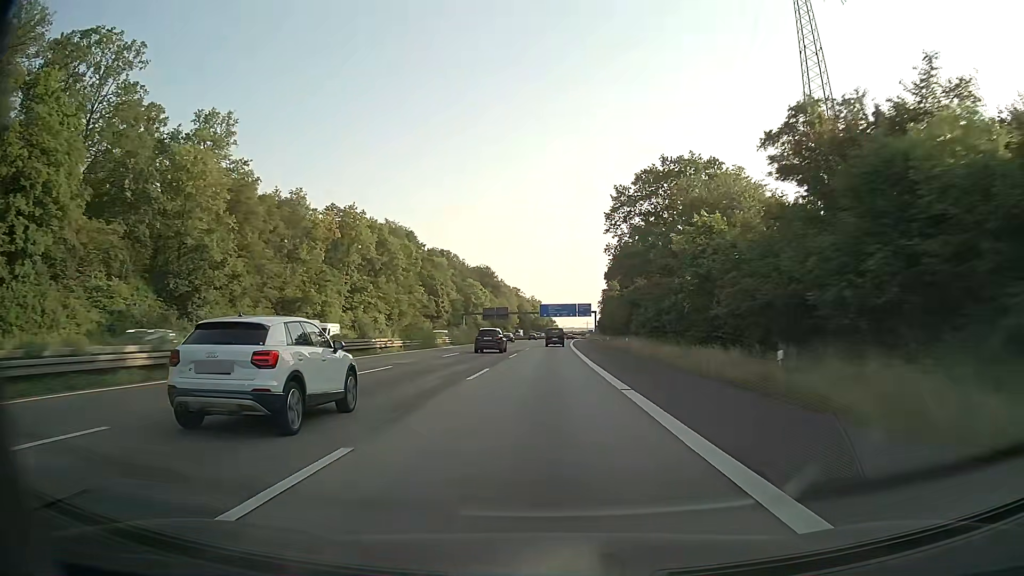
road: motorway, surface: asphalt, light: Day
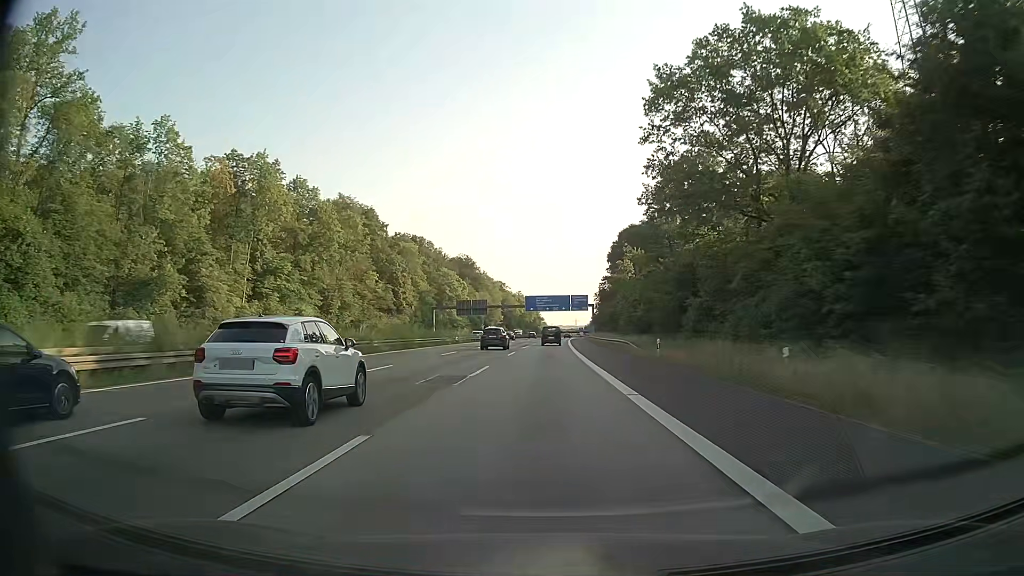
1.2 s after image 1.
(+0.3, +34.7) m; +1°
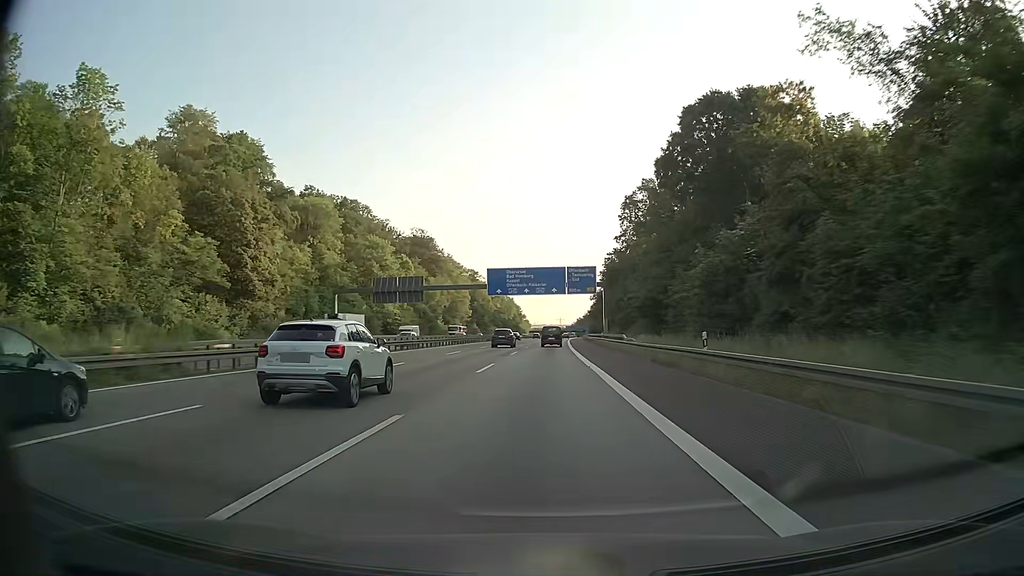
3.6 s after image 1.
(+1.1, +68.3) m; +1°
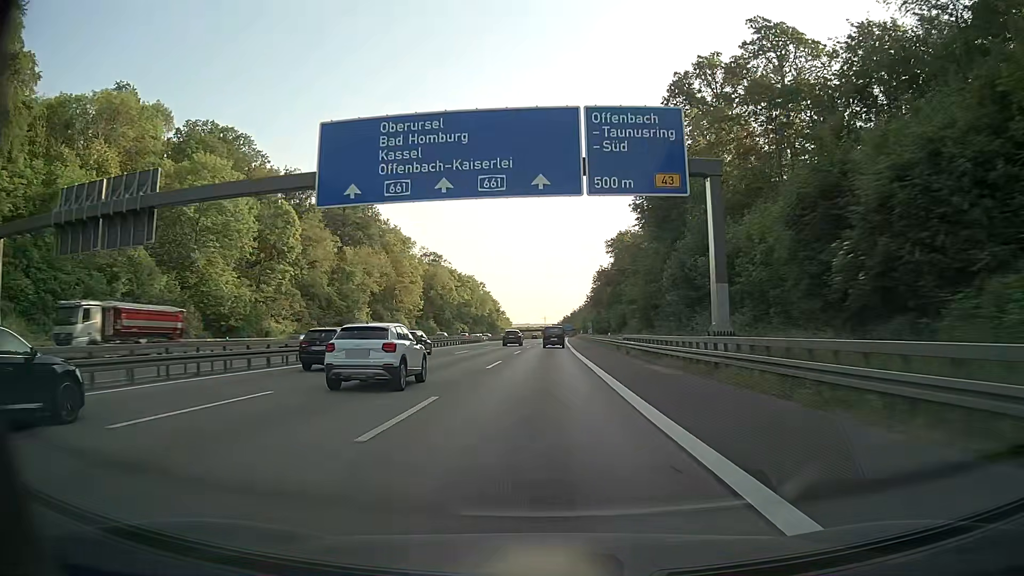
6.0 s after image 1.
(+1.1, +66.9) m; +1°
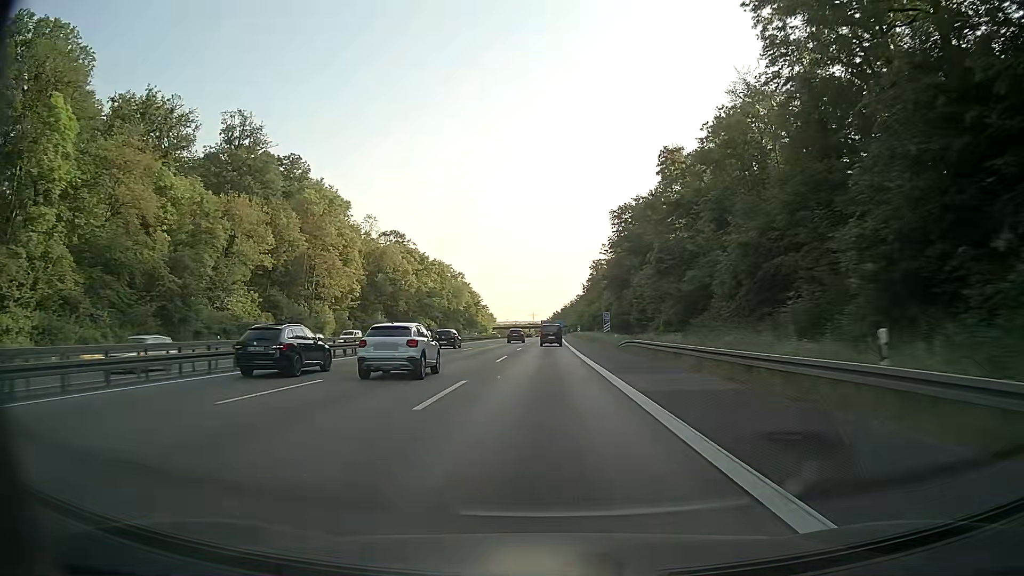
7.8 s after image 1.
(+0.4, +49.4) m; +1°
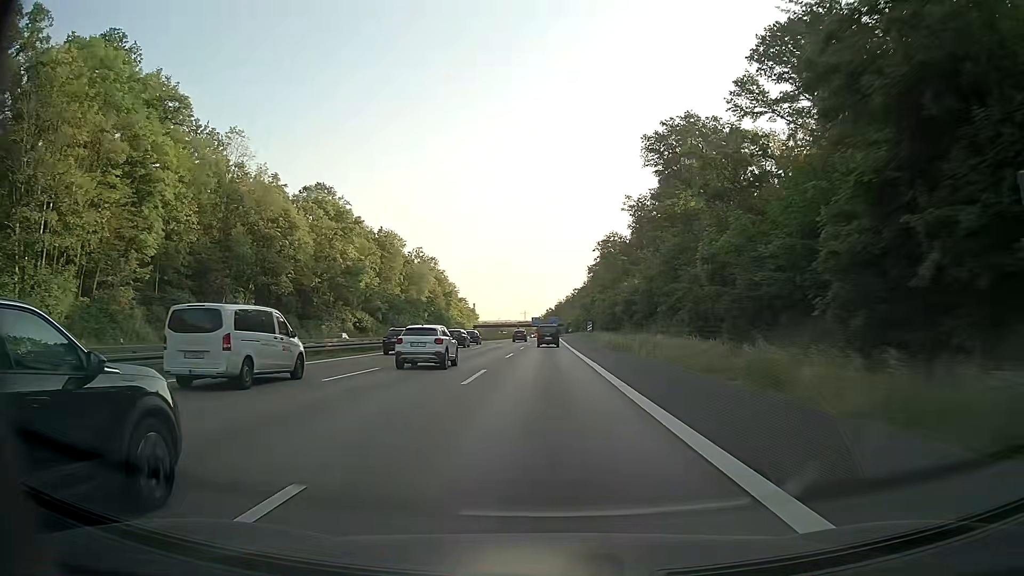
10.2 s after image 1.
(+0.4, +64.8) m; +1°
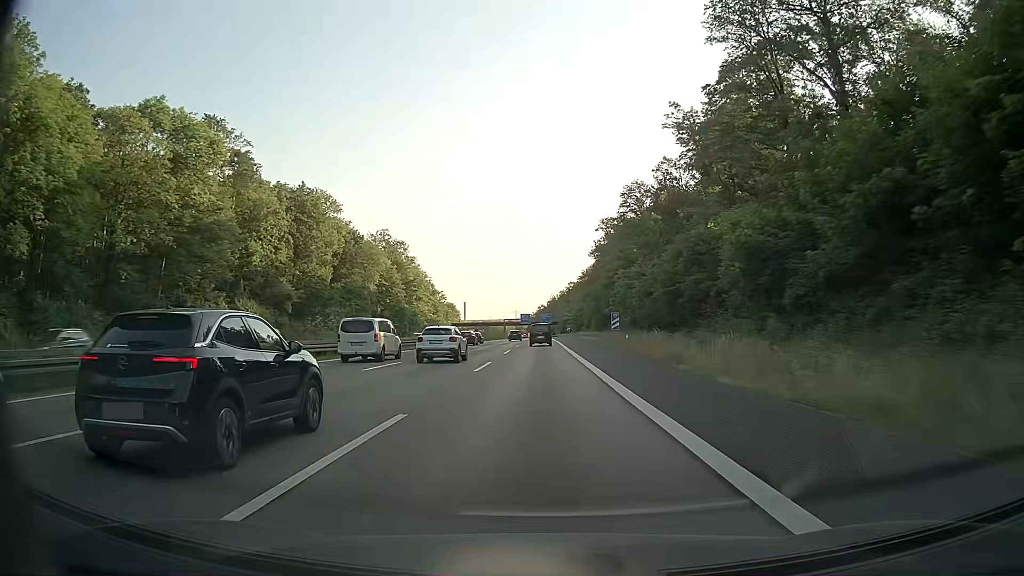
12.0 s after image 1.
(+0.3, +48.0) m; +1°
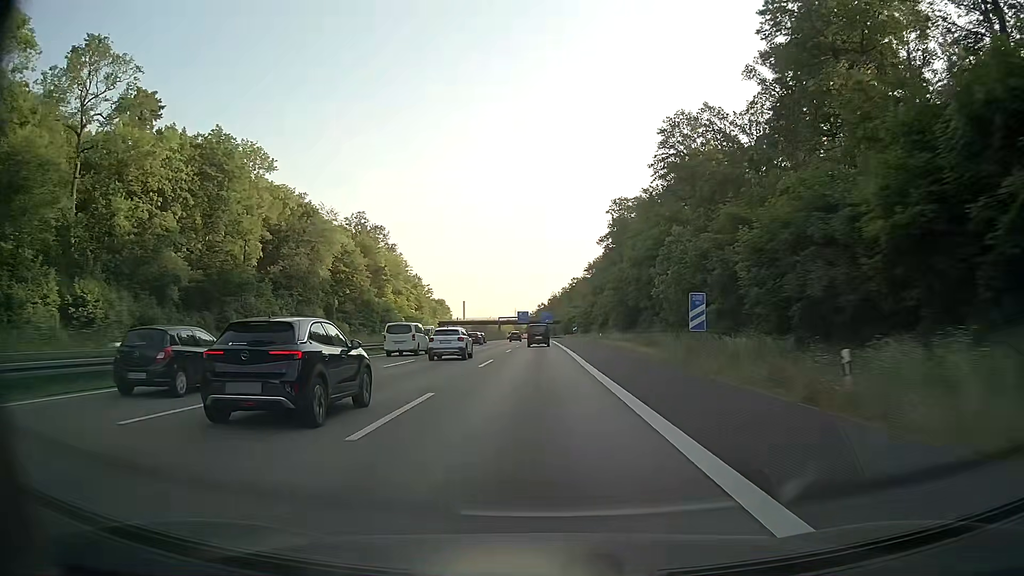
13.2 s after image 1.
(0.0, +31.7) m; 0°
(0, +10) (0, +20) (0, +30) (0, +40) (0, +50) (0, +60) (0, +70) (0, +80) (0, +90) (0, +100) m
